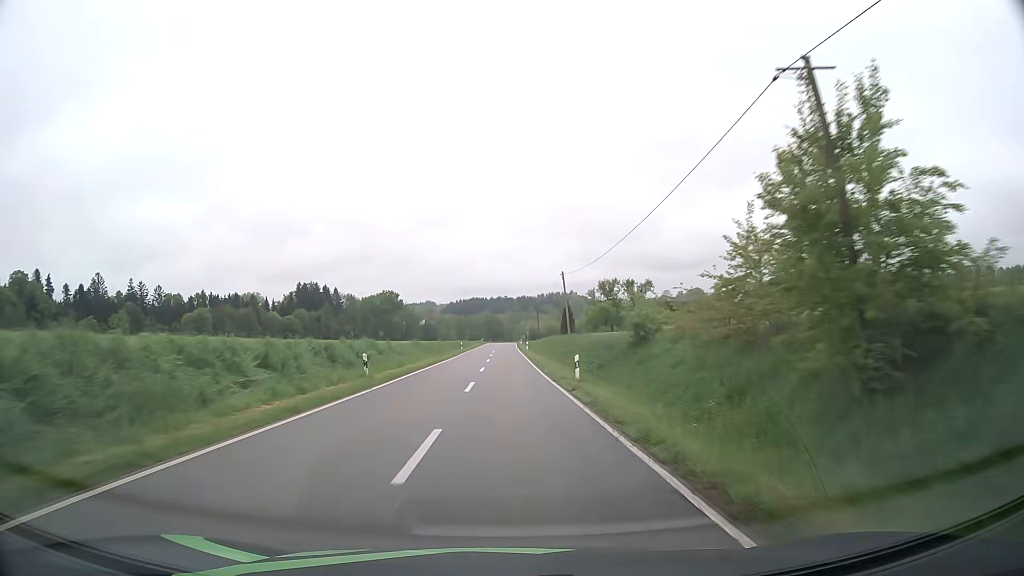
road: tertiary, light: Day
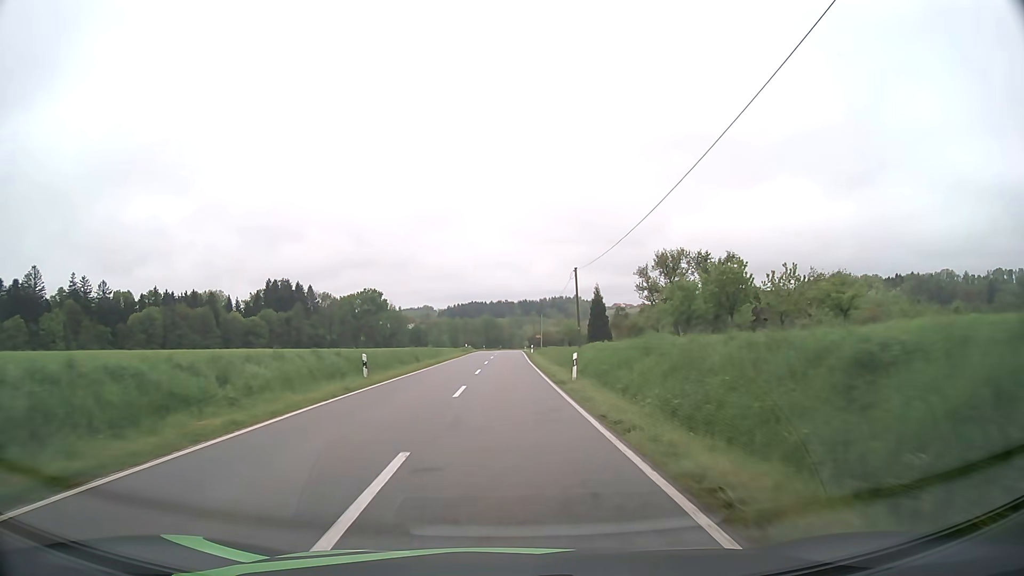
(-0.1, +50.6) m; 0°
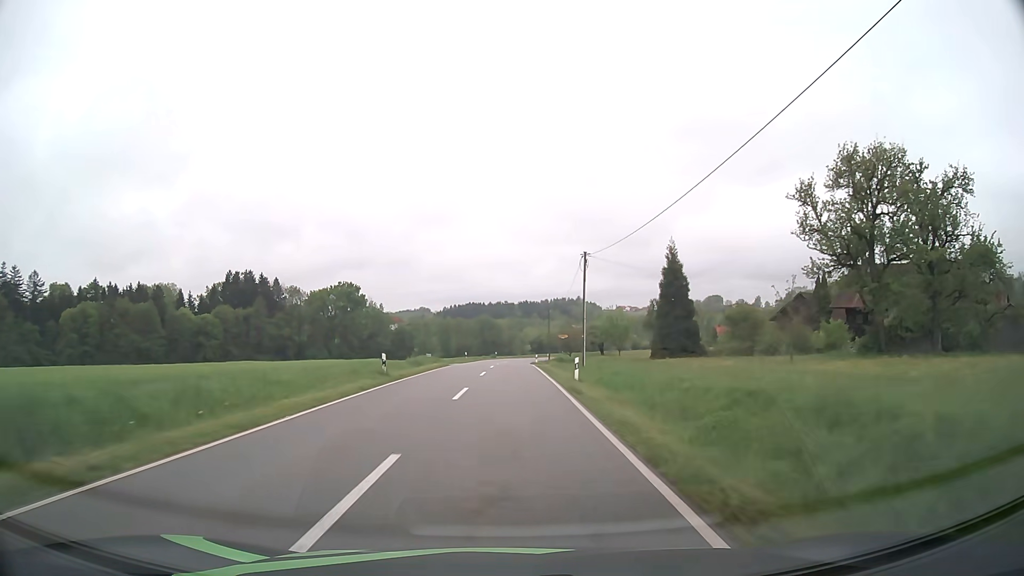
(+0.2, +48.3) m; 0°
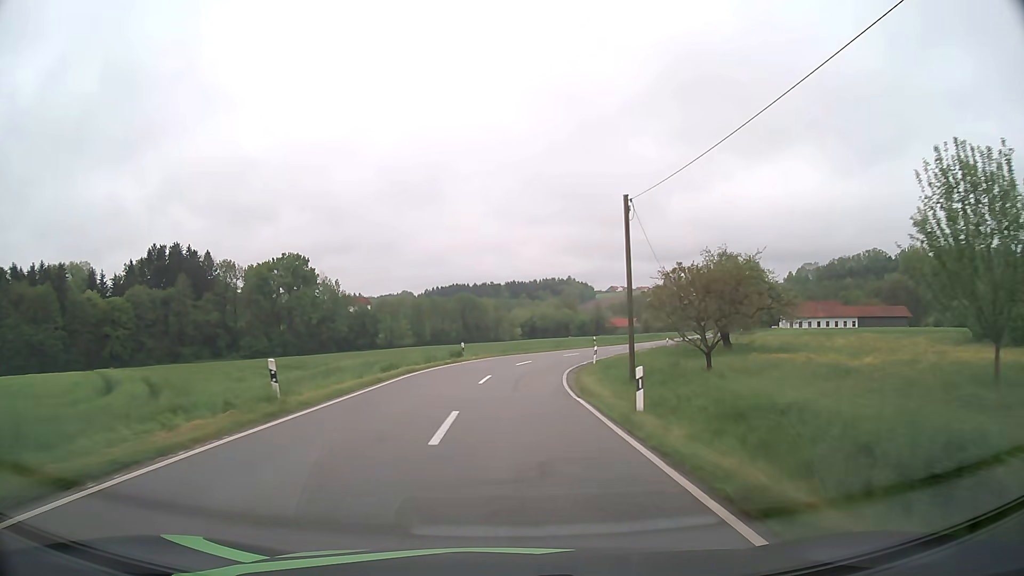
(+0.2, +55.1) m; +1°
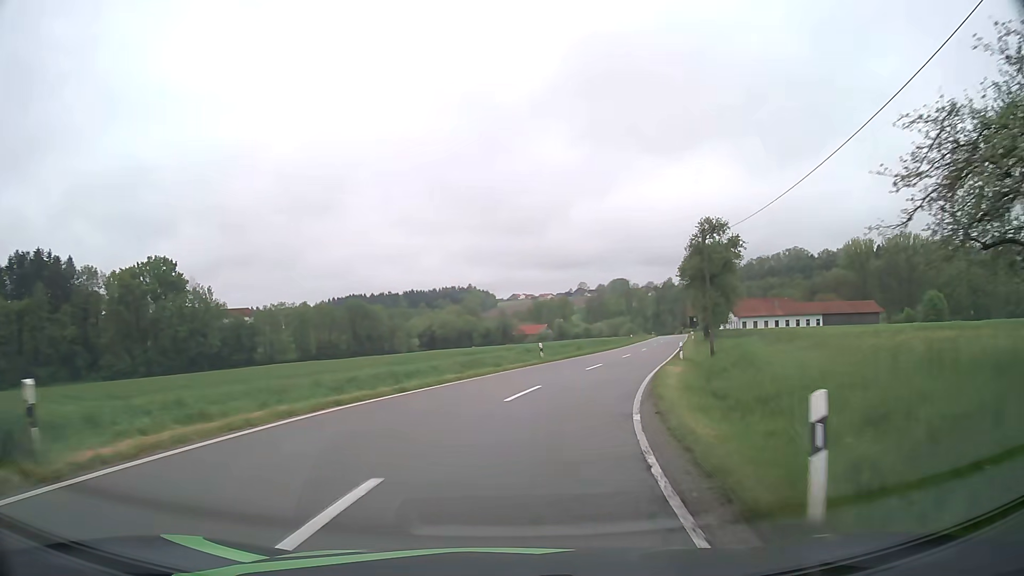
(+1.4, +30.5) m; +8°
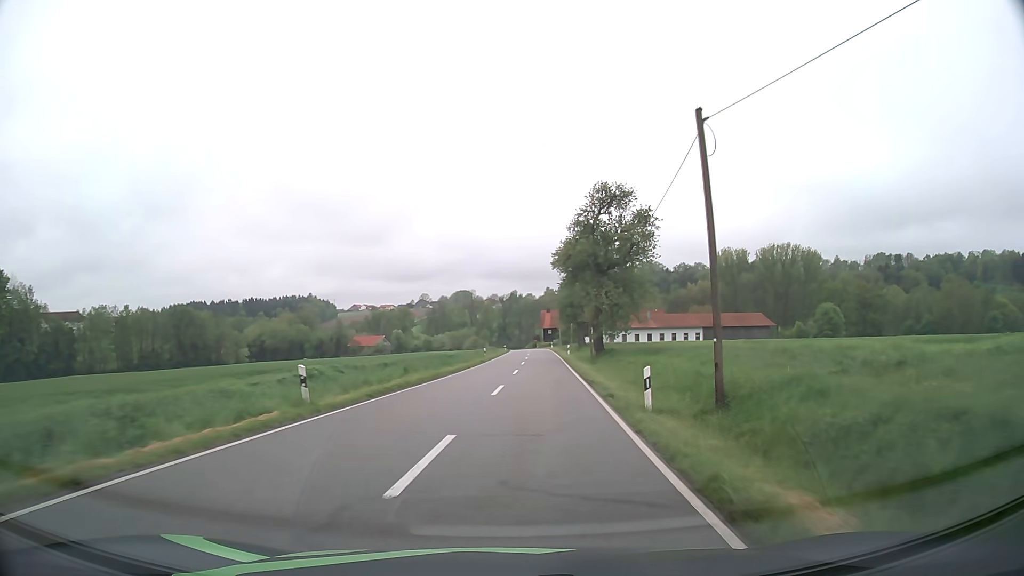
(+2.4, +20.2) m; +12°
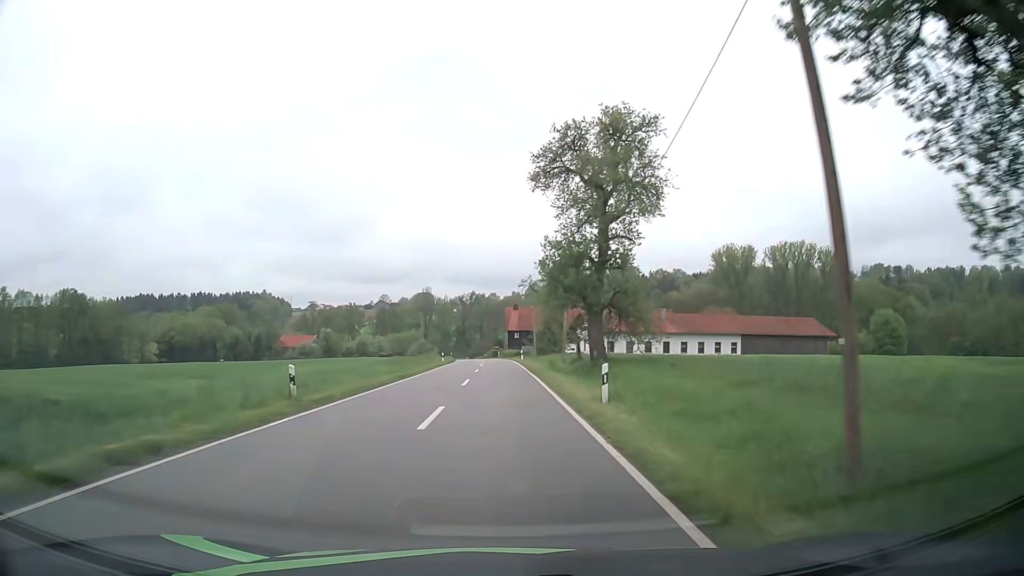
(+3.1, +43.6) m; +4°
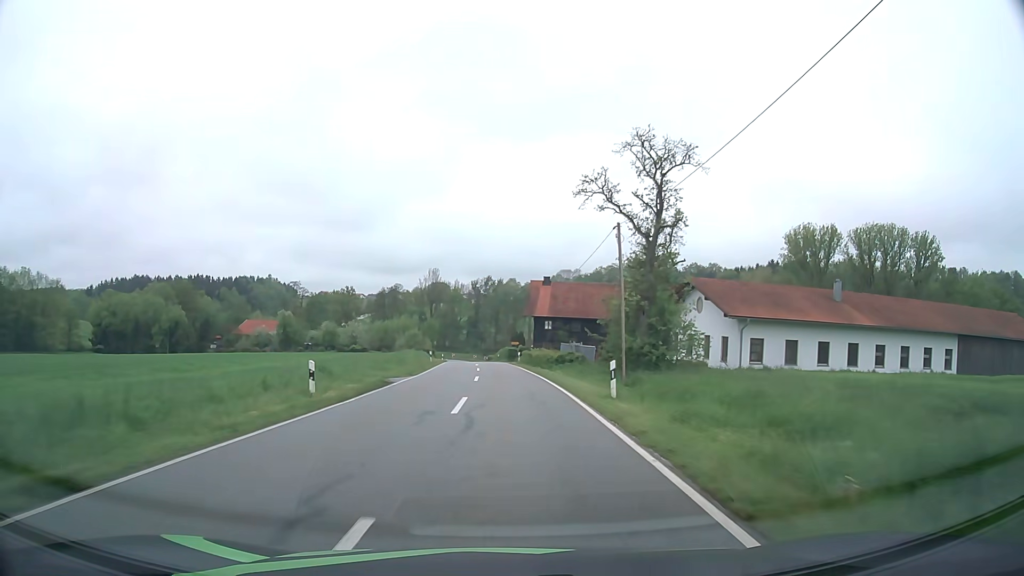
(-0.5, +45.9) m; -1°
(0, +10) (0, +20) (0, +30) (-1, +40) (-1, +50) (-2, +60) (-2, +70) (-3, +80) (-3, +90) (-4, +100) m
